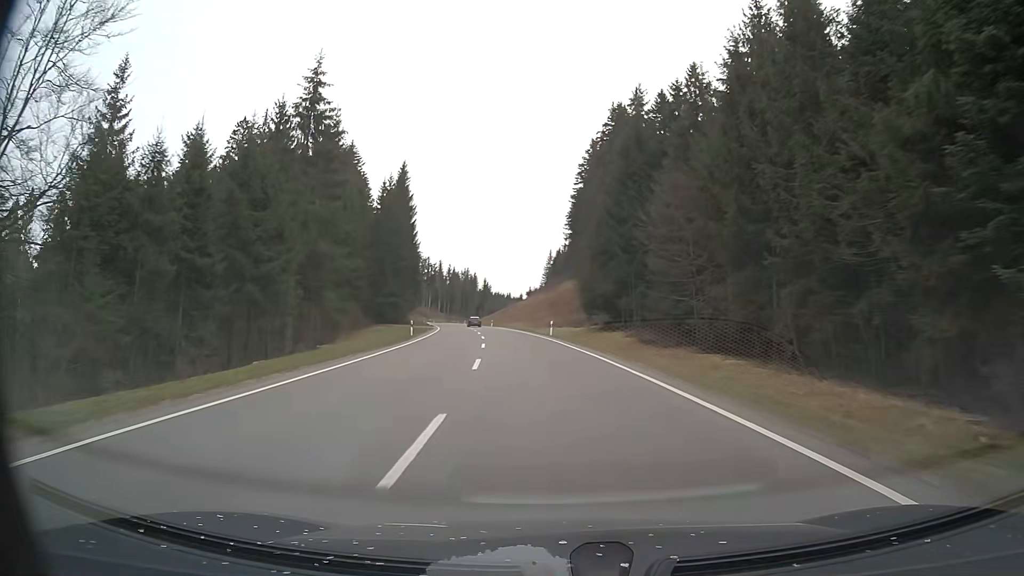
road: primary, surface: asphalt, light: Day
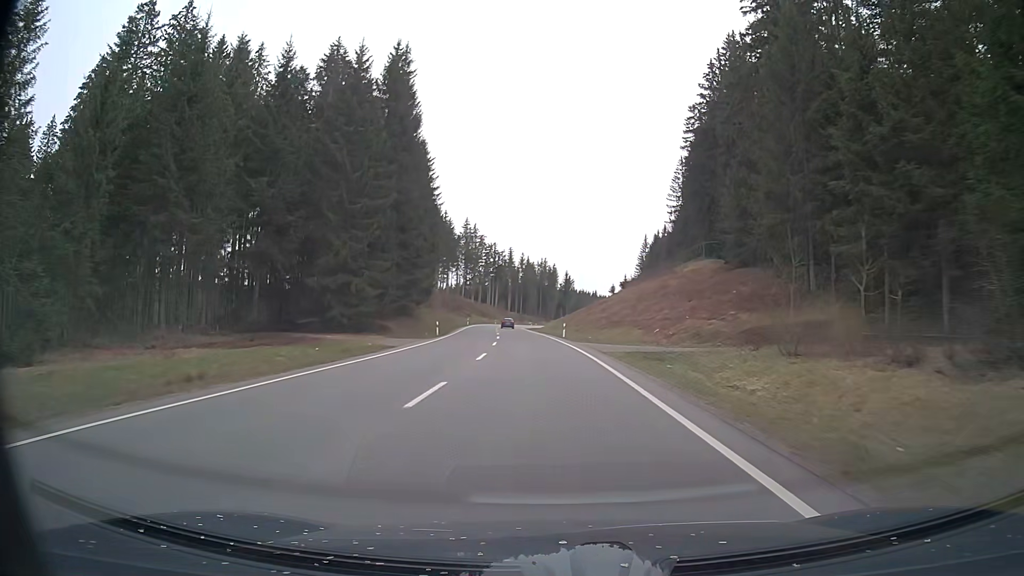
(-4.0, +54.9) m; -7°
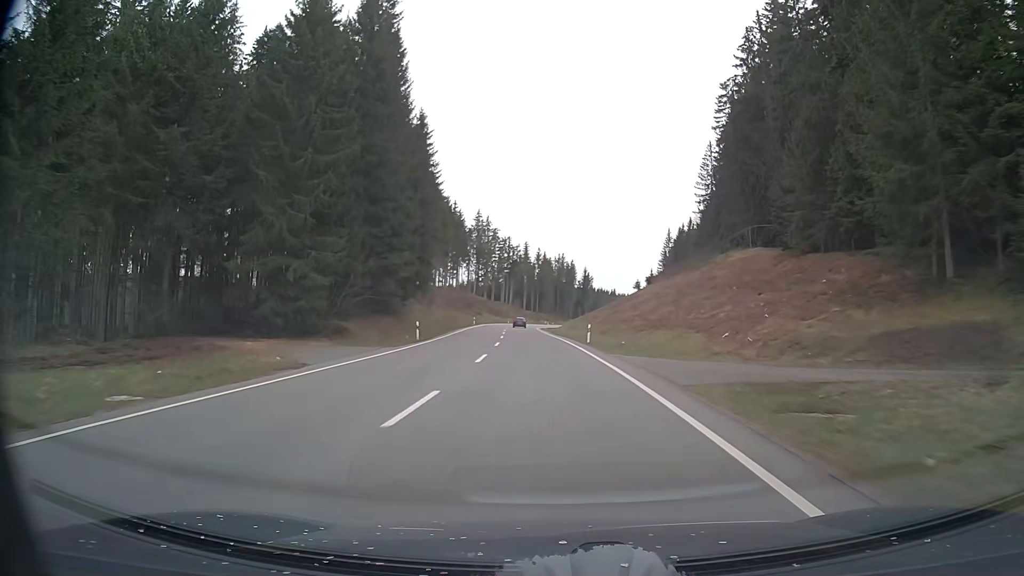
(-0.2, +13.9) m; -1°
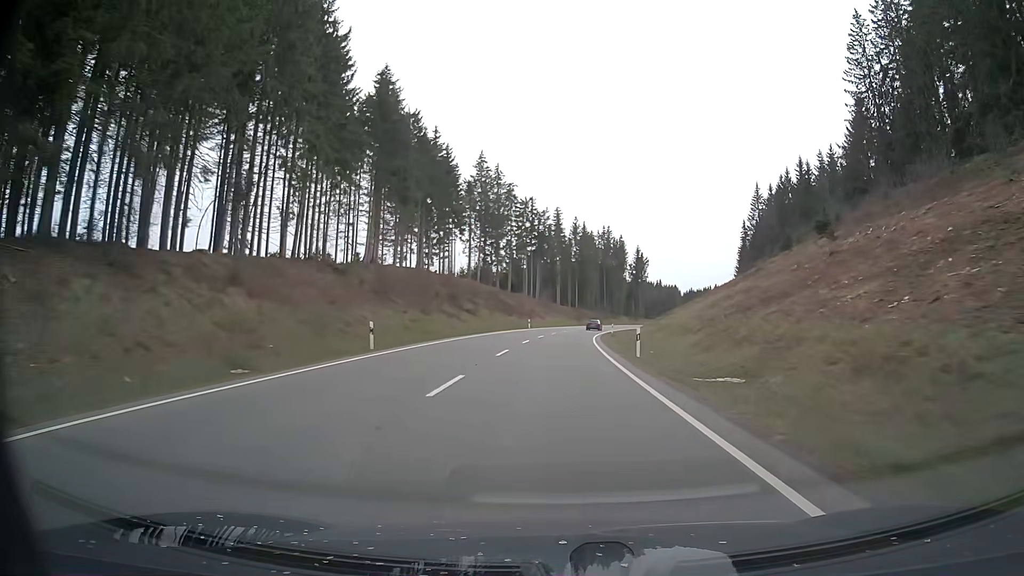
(-2.9, +69.1) m; -3°
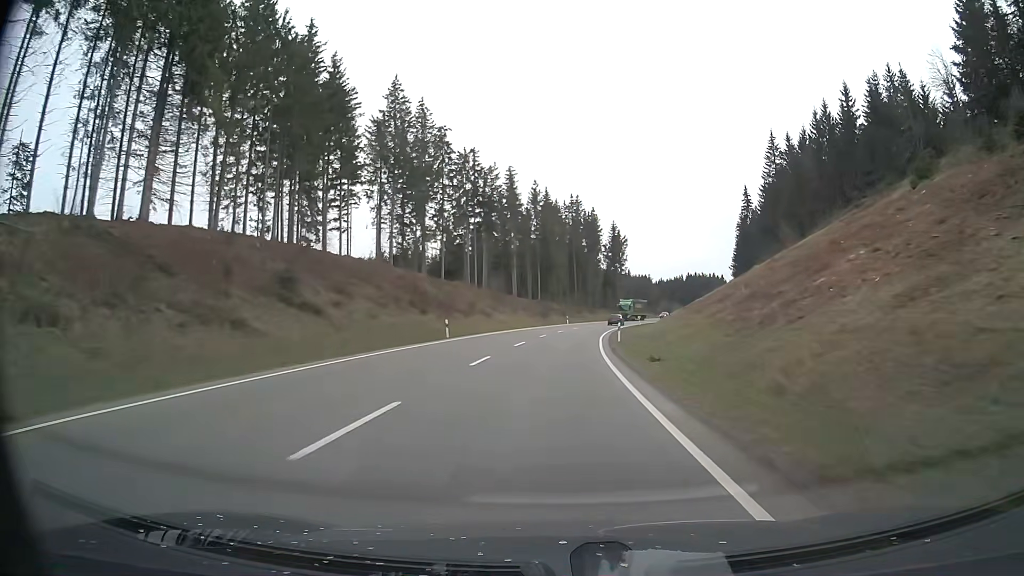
(+1.1, +40.7) m; +3°
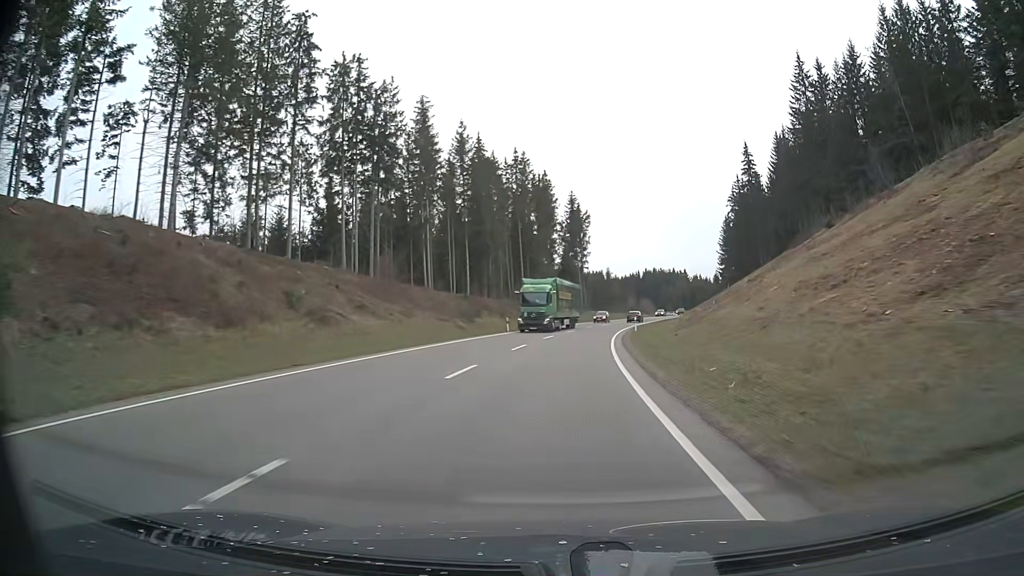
(+1.4, +40.1) m; +4°
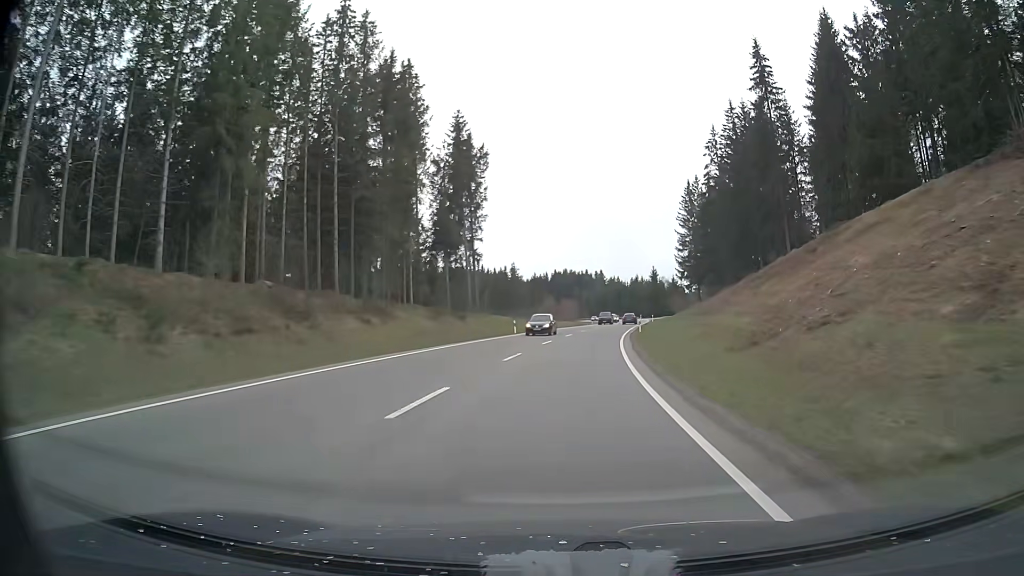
(+3.7, +52.9) m; +8°
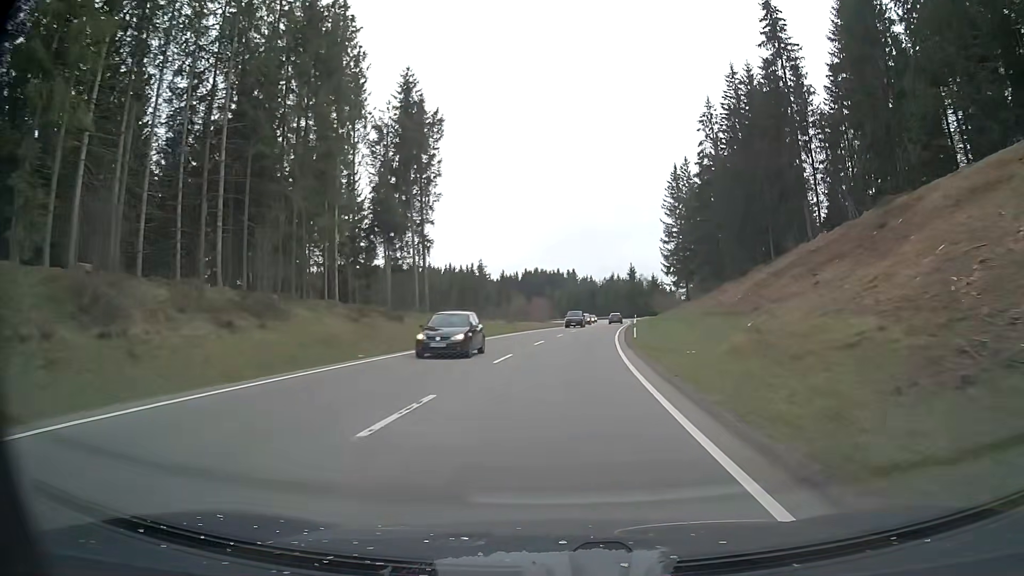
(+0.3, +13.4) m; +2°
(0, +10) (+1, +20) (+1, +30) (+2, +40) (+3, +50) (+4, +60) (+6, +70) (+7, +80) (+8, +90) (+9, +100) m
